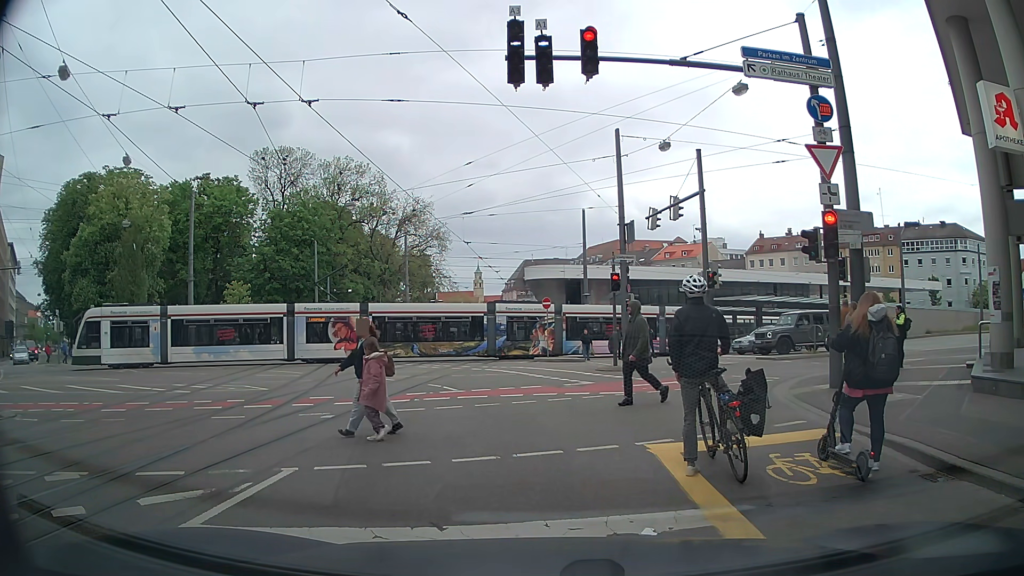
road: tertiary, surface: asphalt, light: Day
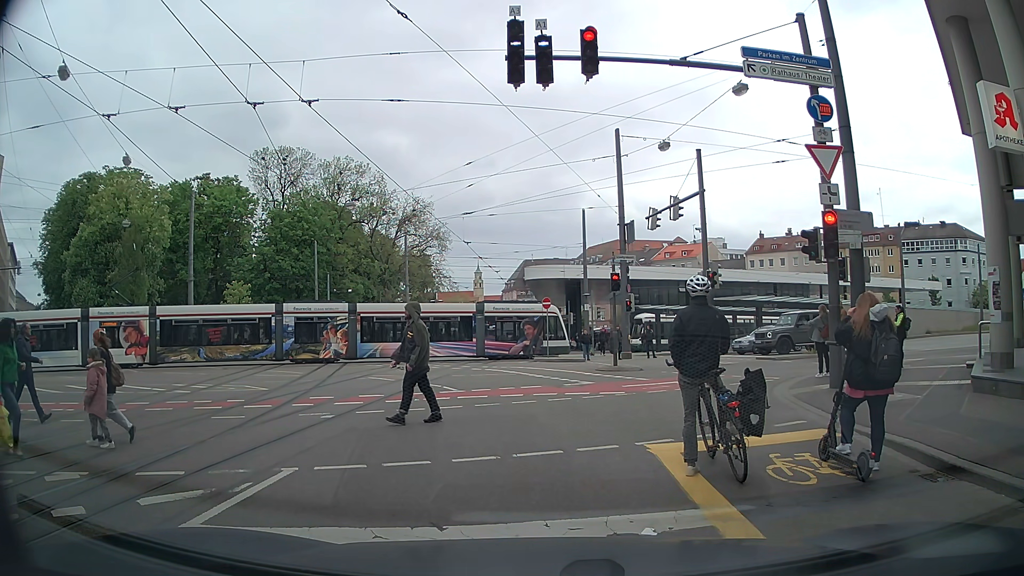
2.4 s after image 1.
(0.0, 0.0) m; 0°
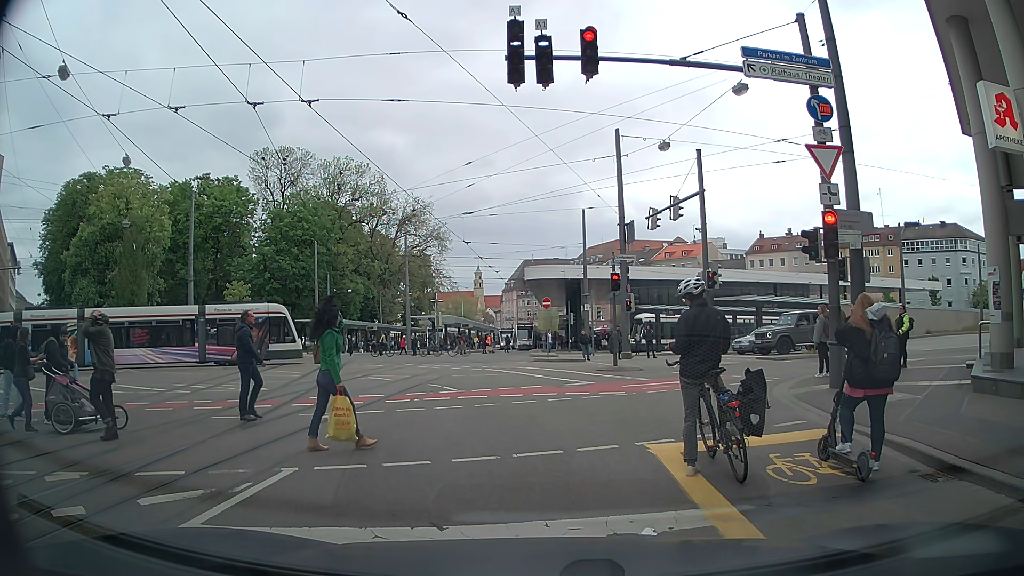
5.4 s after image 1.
(0.0, 0.0) m; 0°
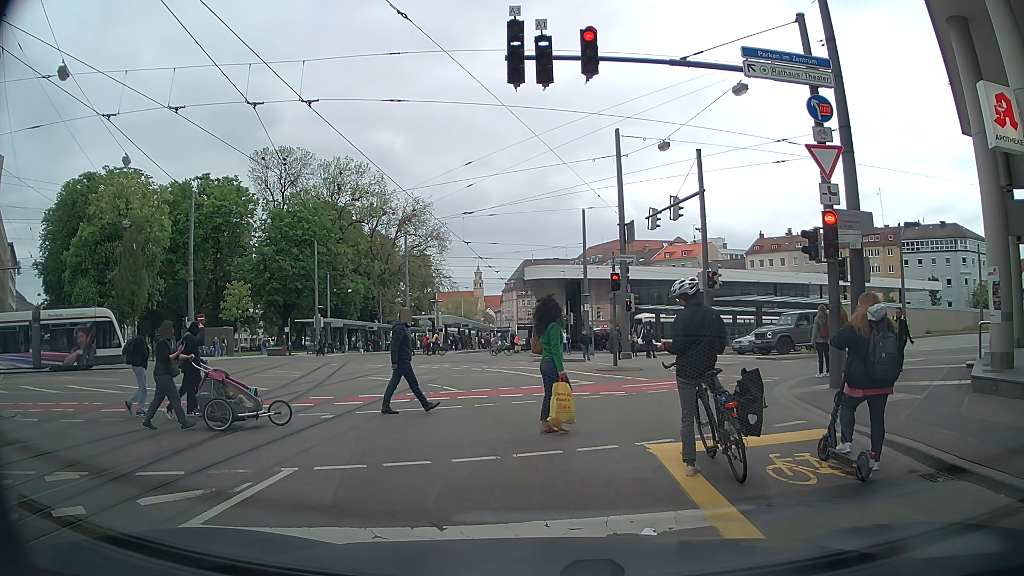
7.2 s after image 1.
(0.0, 0.0) m; 0°
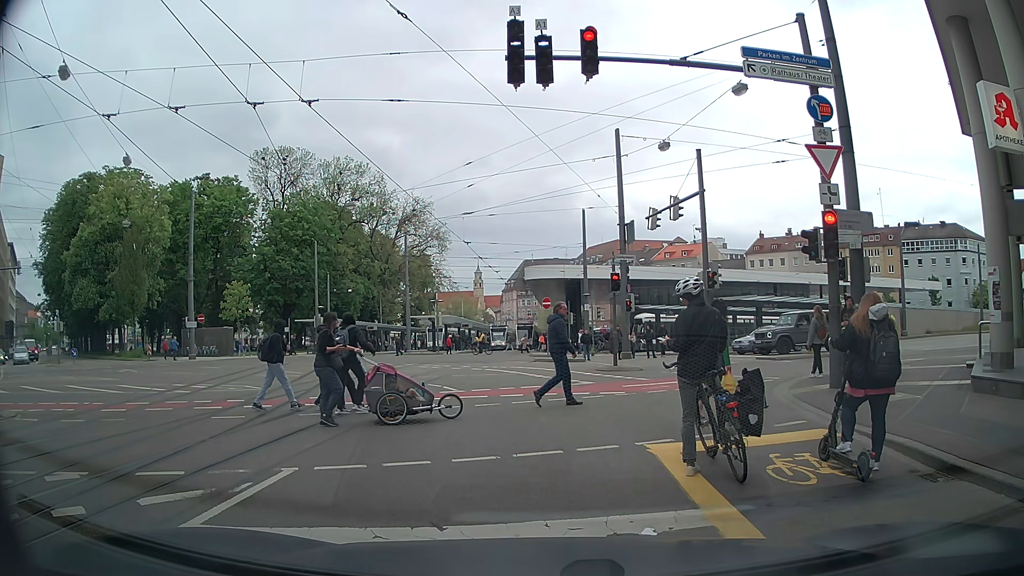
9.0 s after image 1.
(0.0, 0.0) m; 0°
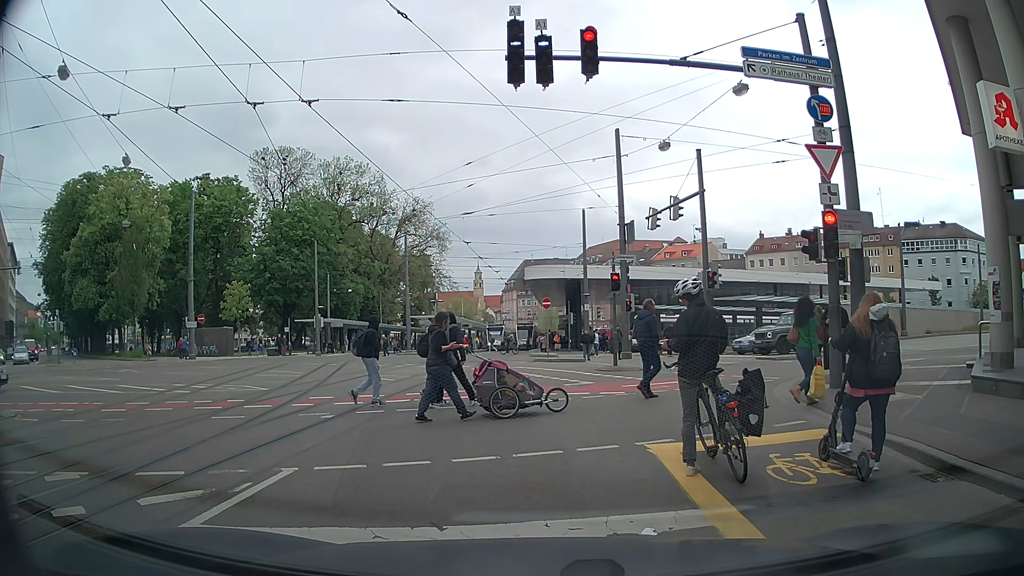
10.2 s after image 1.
(0.0, 0.0) m; 0°
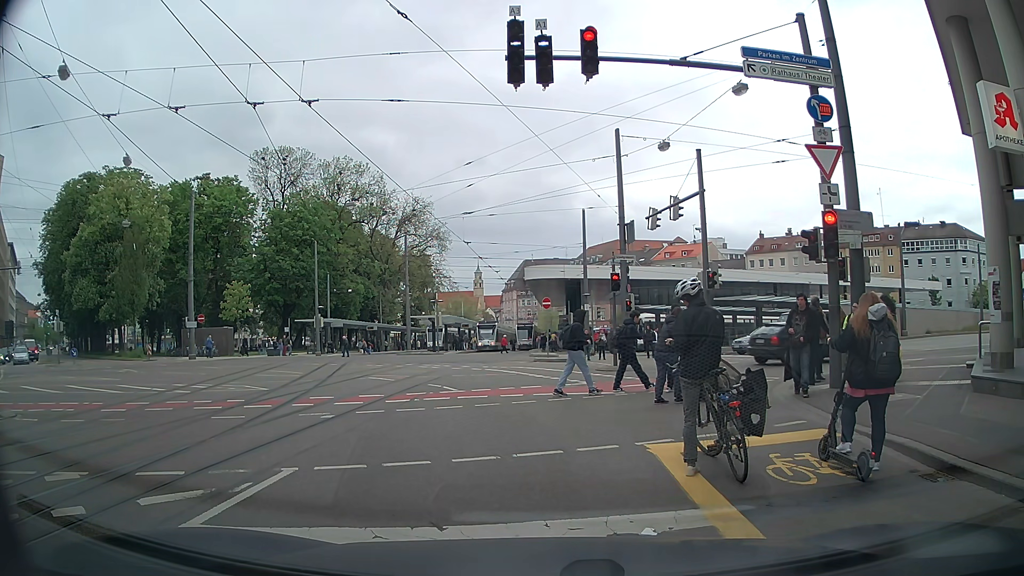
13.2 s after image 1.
(0.0, 0.0) m; 0°
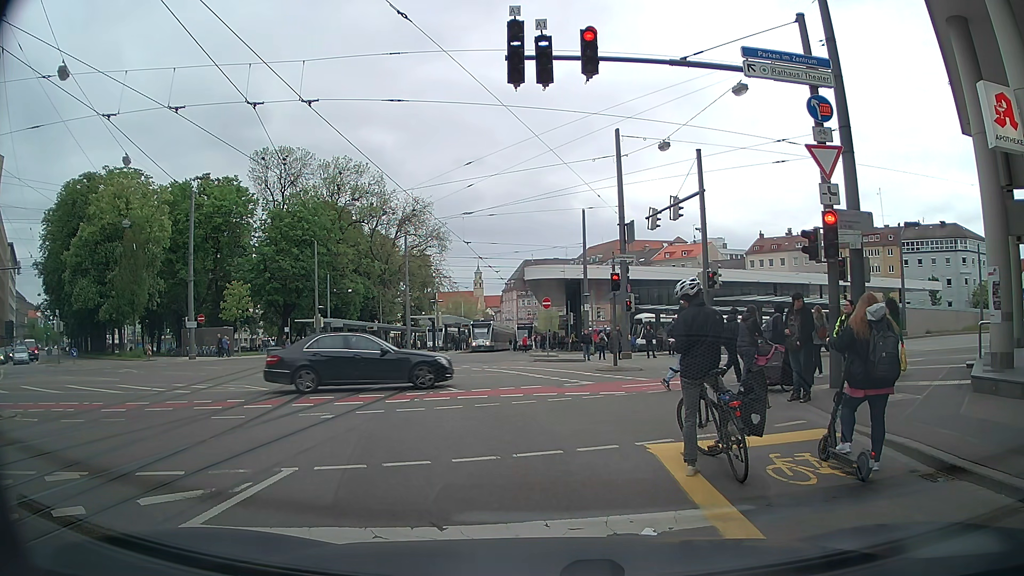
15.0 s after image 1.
(0.0, 0.0) m; 0°
